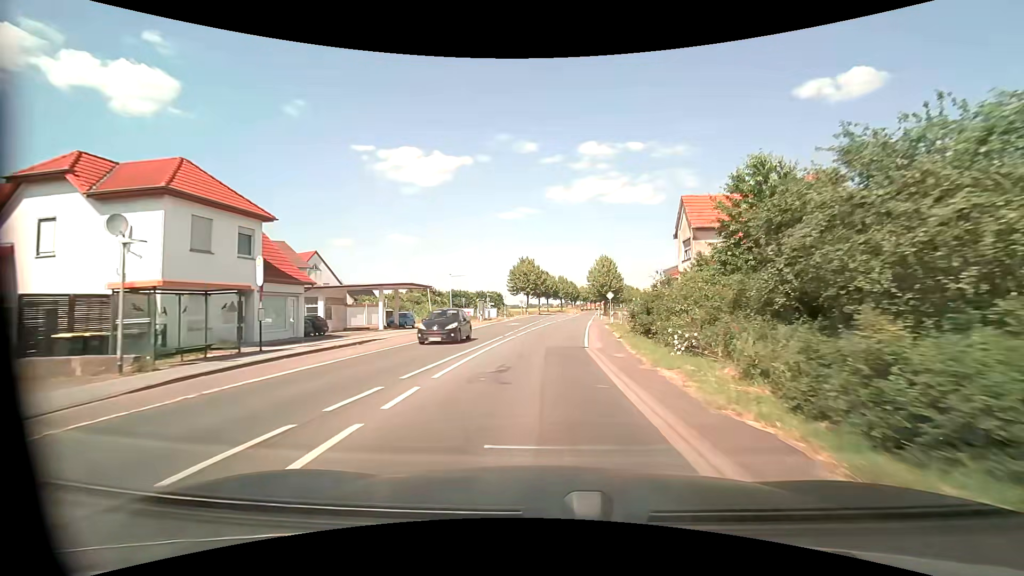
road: primary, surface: asphalt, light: Day
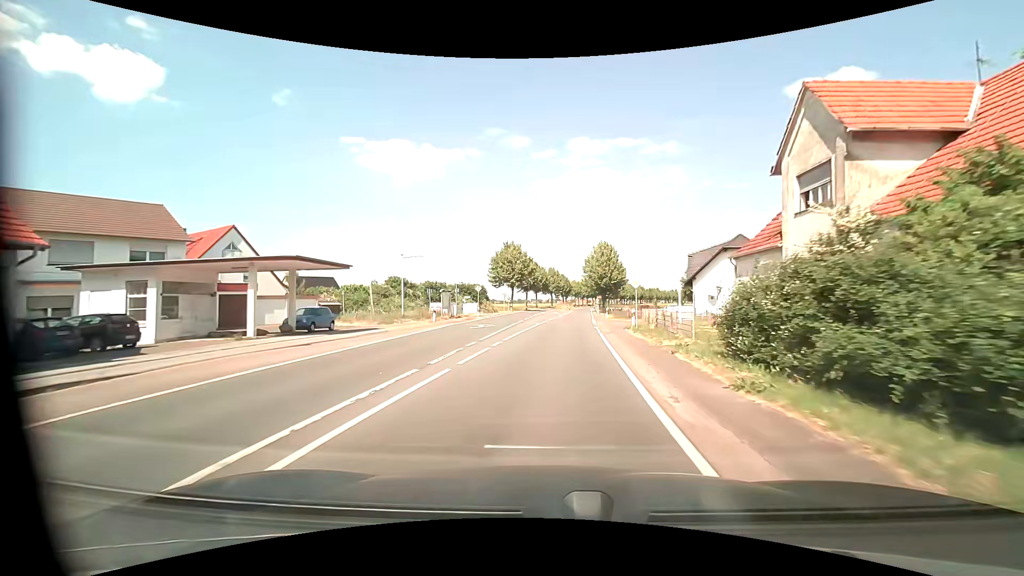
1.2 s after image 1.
(+0.1, +15.6) m; +1°
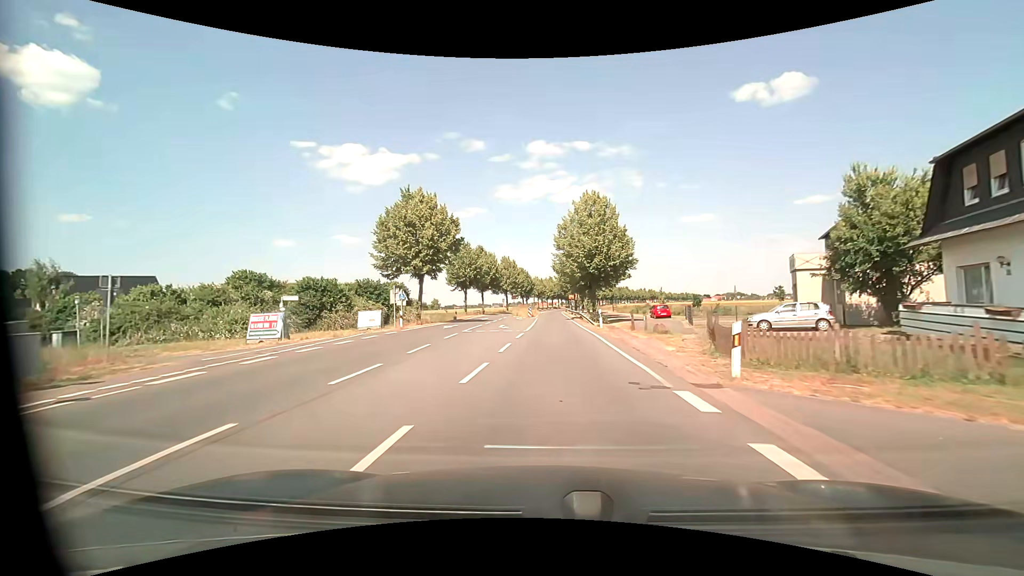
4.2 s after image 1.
(+1.5, +39.0) m; +4°
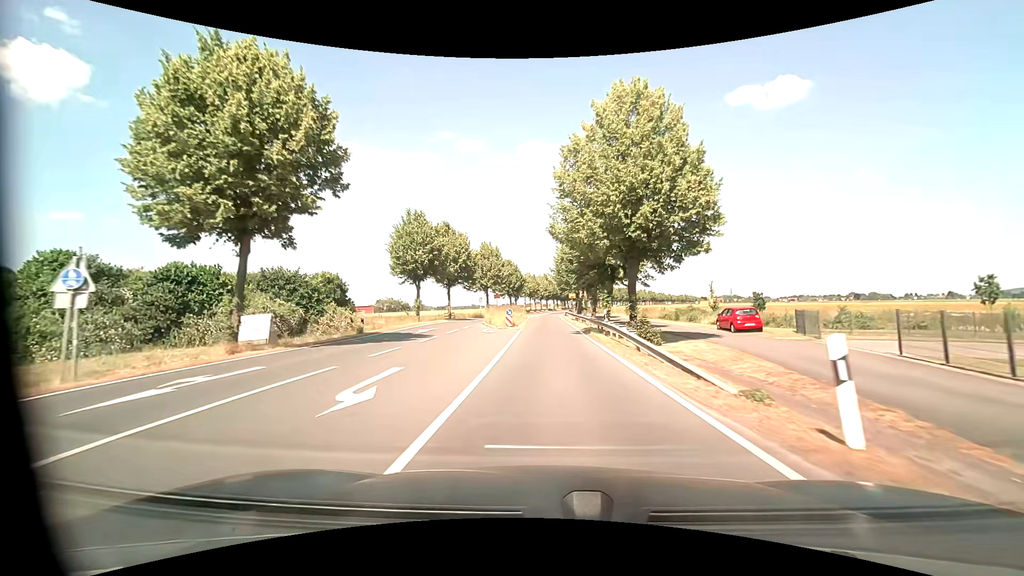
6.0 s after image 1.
(+0.2, +23.3) m; +1°
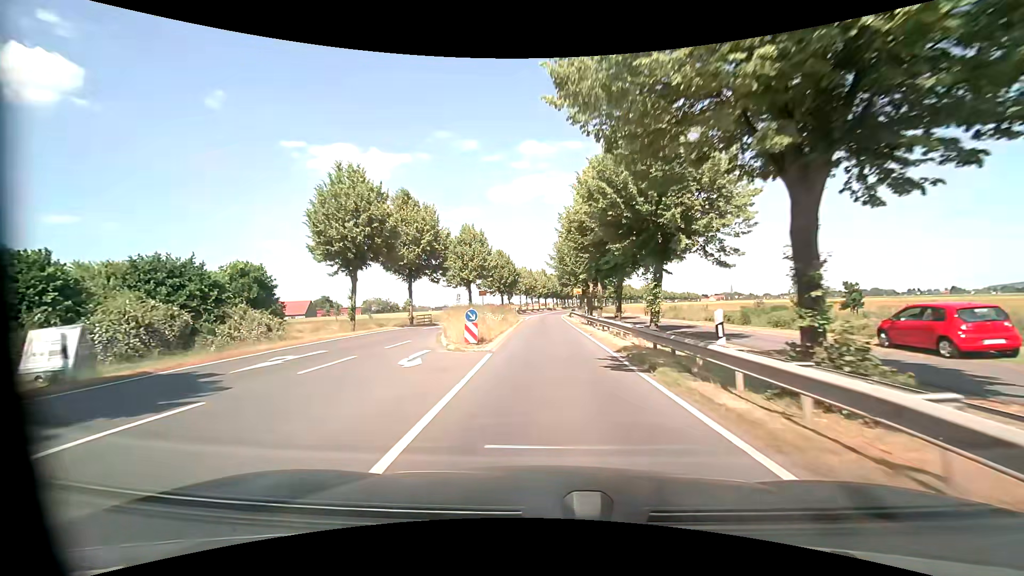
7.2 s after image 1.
(0.0, +15.6) m; 0°
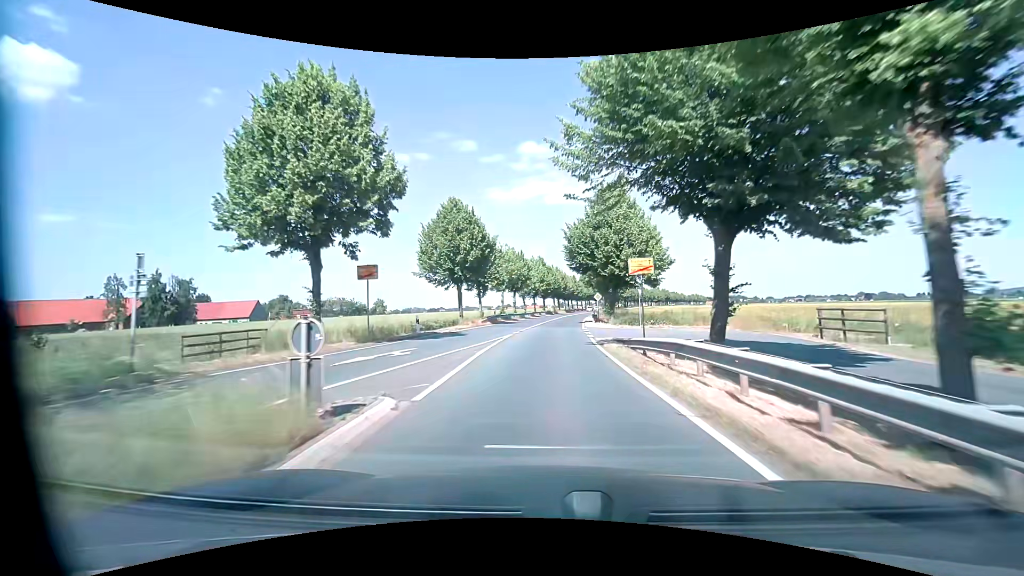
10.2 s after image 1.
(-0.2, +38.8) m; 0°
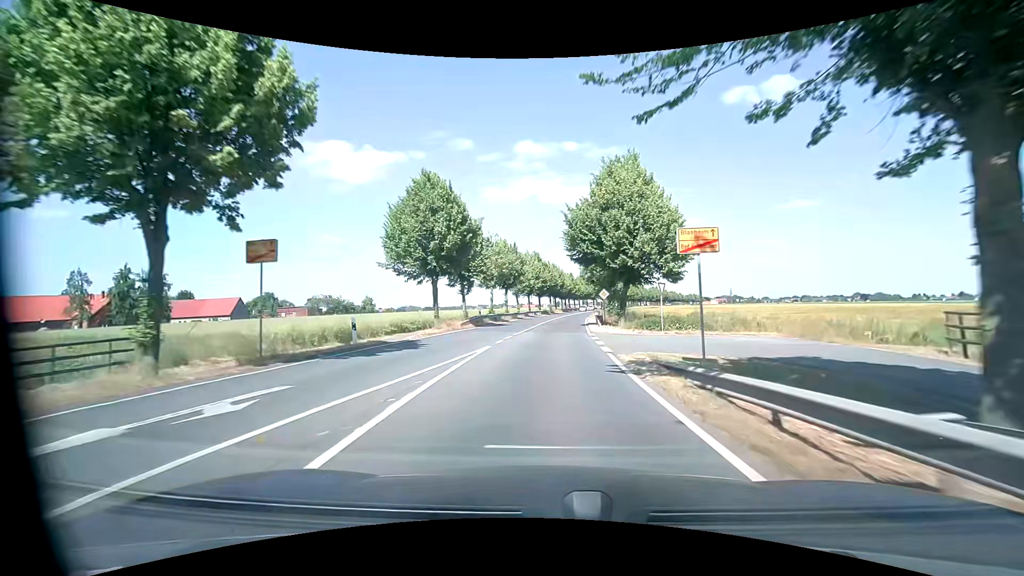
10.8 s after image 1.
(0.0, +7.7) m; 0°
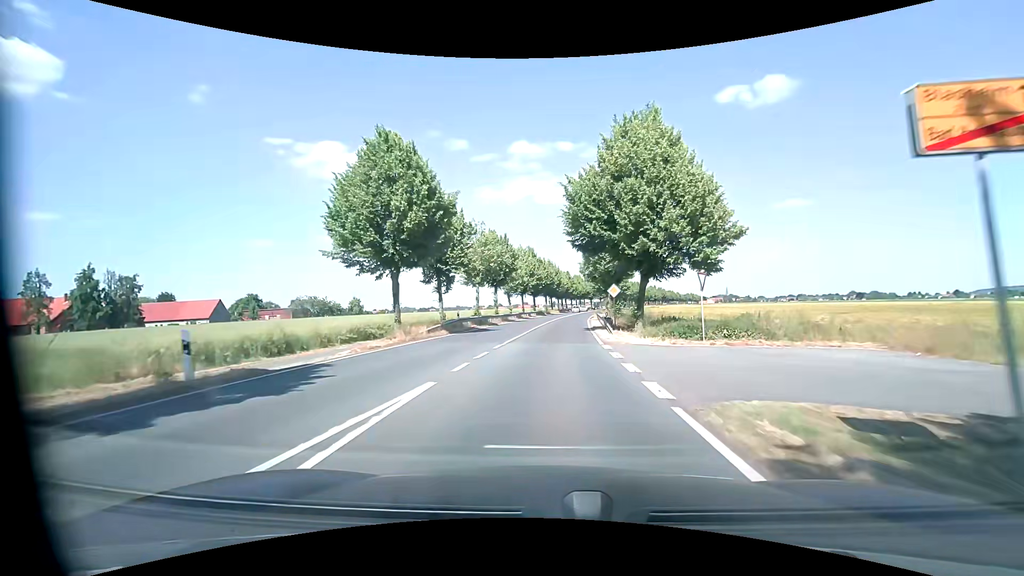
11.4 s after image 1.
(0.0, +7.8) m; +1°
